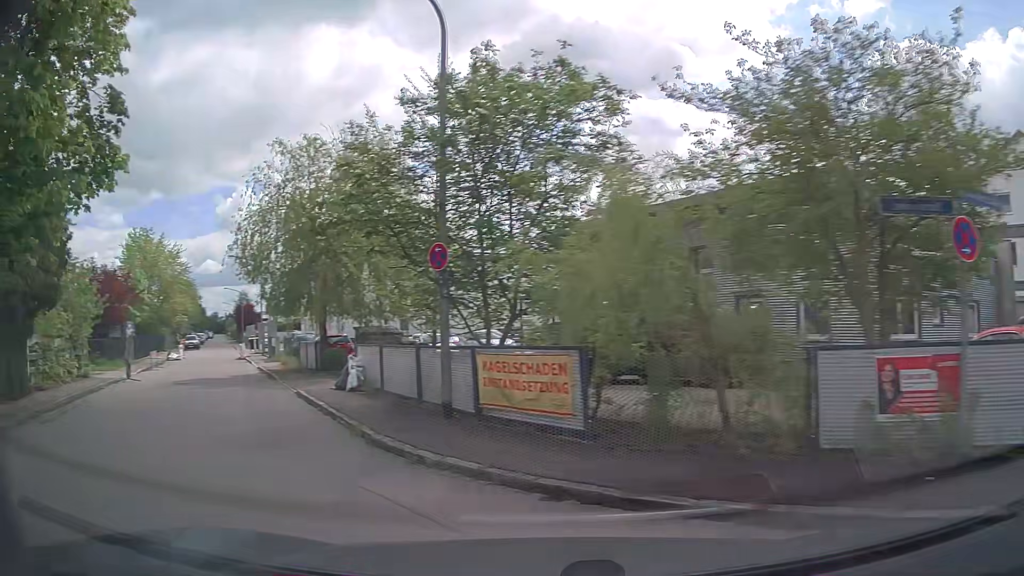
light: Day
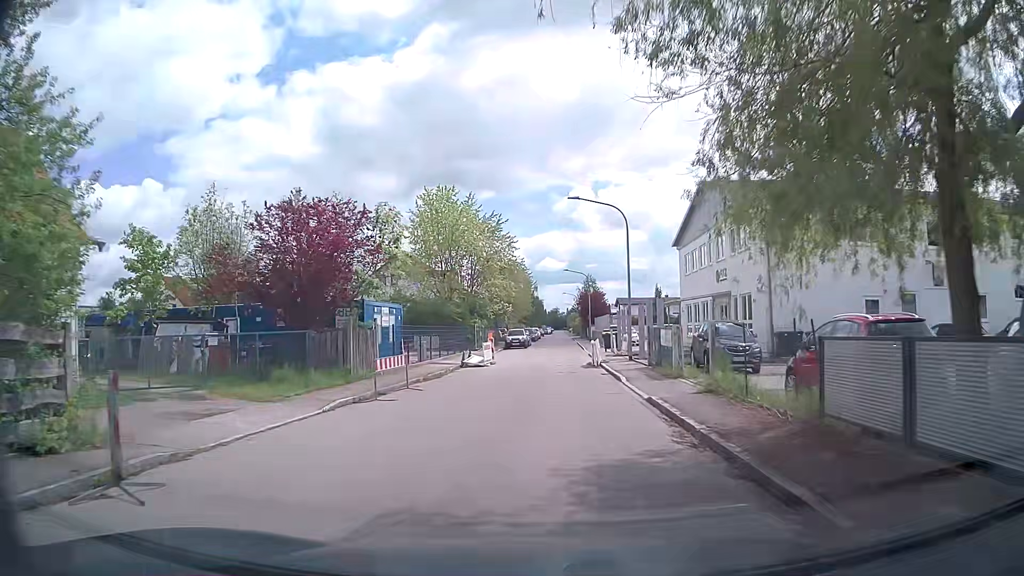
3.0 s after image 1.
(-8.7, +19.5) m; -29°
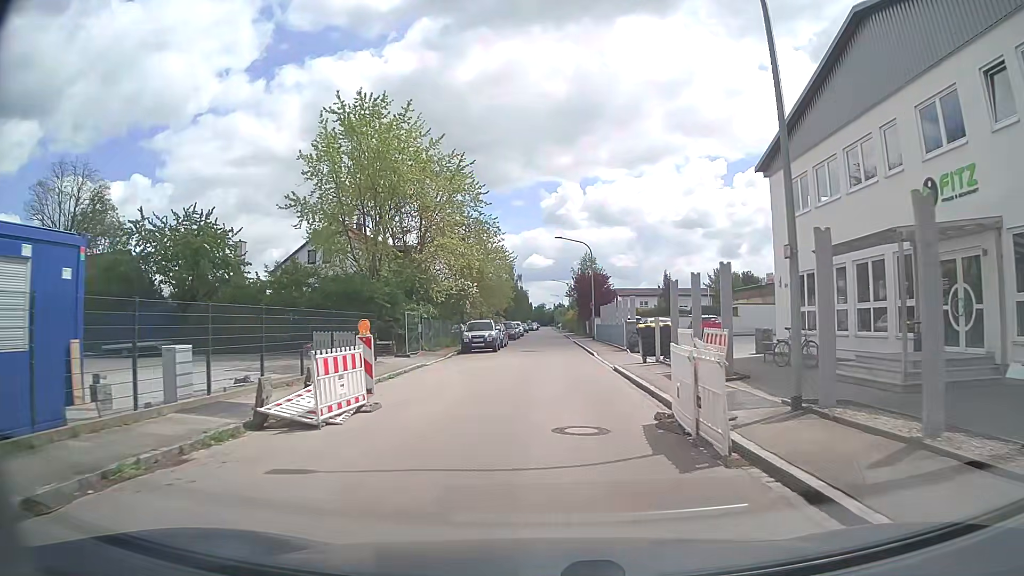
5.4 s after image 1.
(+0.3, +22.3) m; +1°
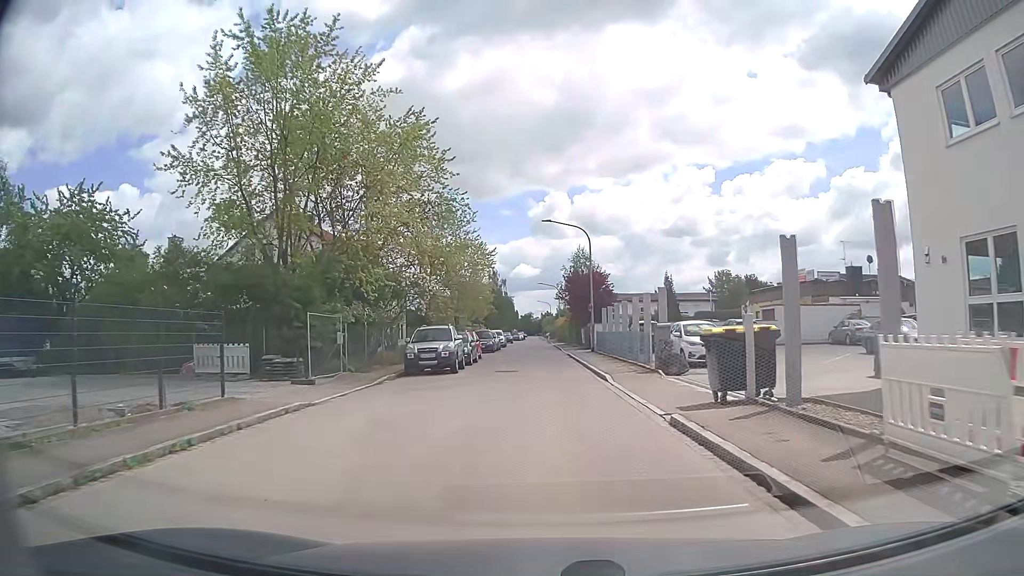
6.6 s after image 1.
(+0.1, +11.4) m; +1°
(0, +10) (0, +20) (0, +30) (0, +40) (0, +50) (0, +60) (0, +70) (0, +80) (-1, +90) (-1, +100) m
